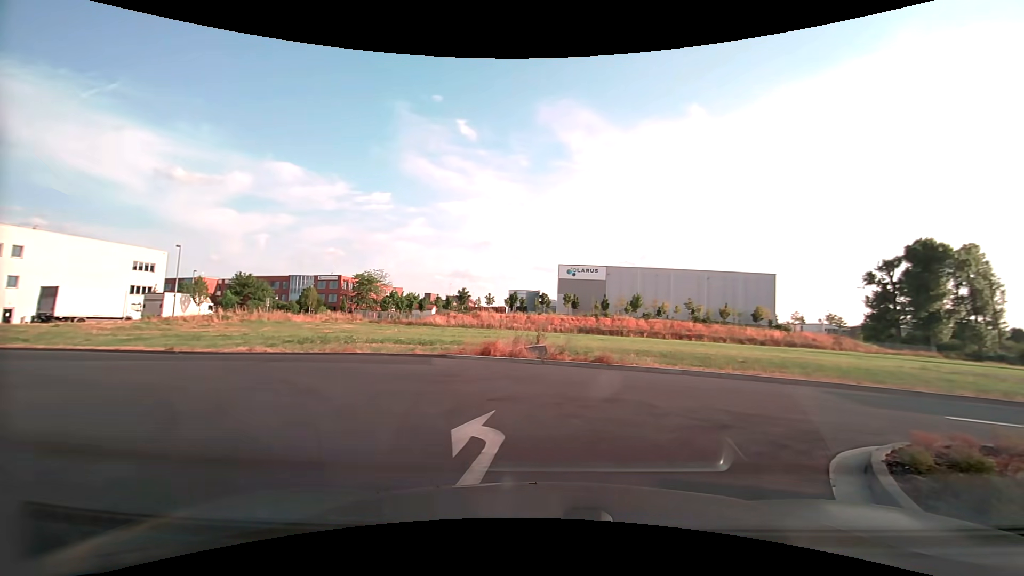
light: Day
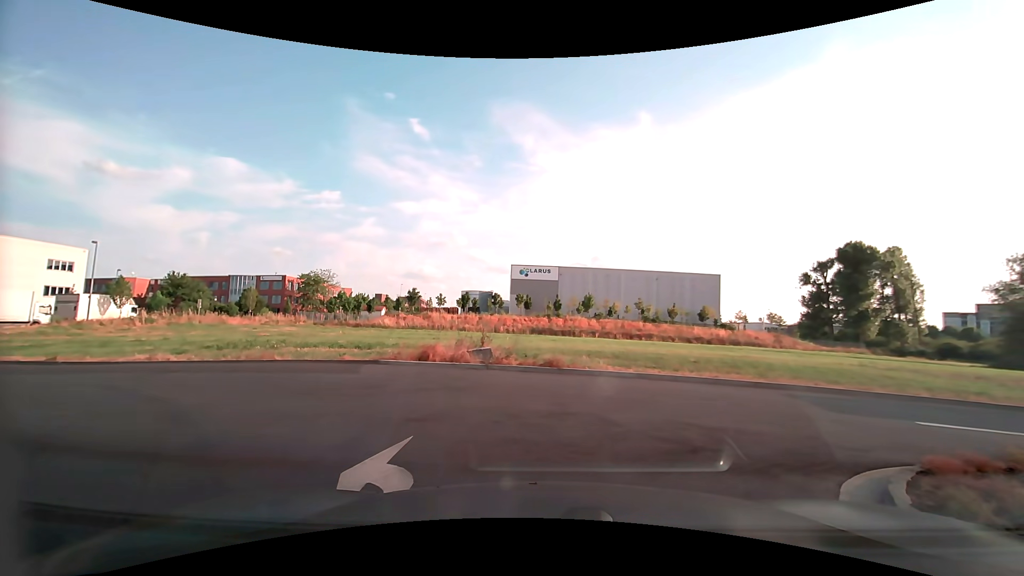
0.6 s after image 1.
(+0.1, +1.6) m; +5°
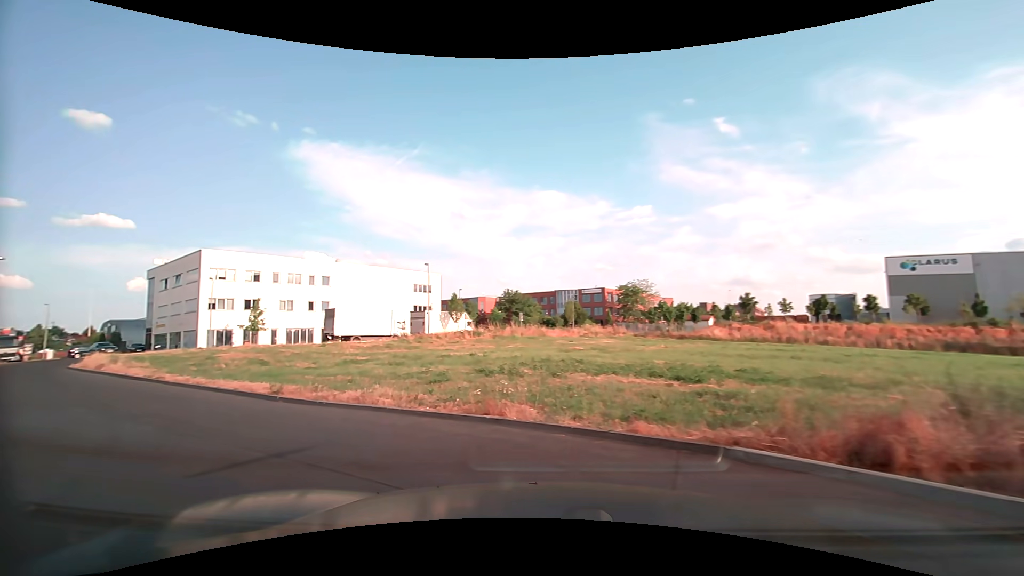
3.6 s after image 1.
(-1.7, +8.7) m; -36°
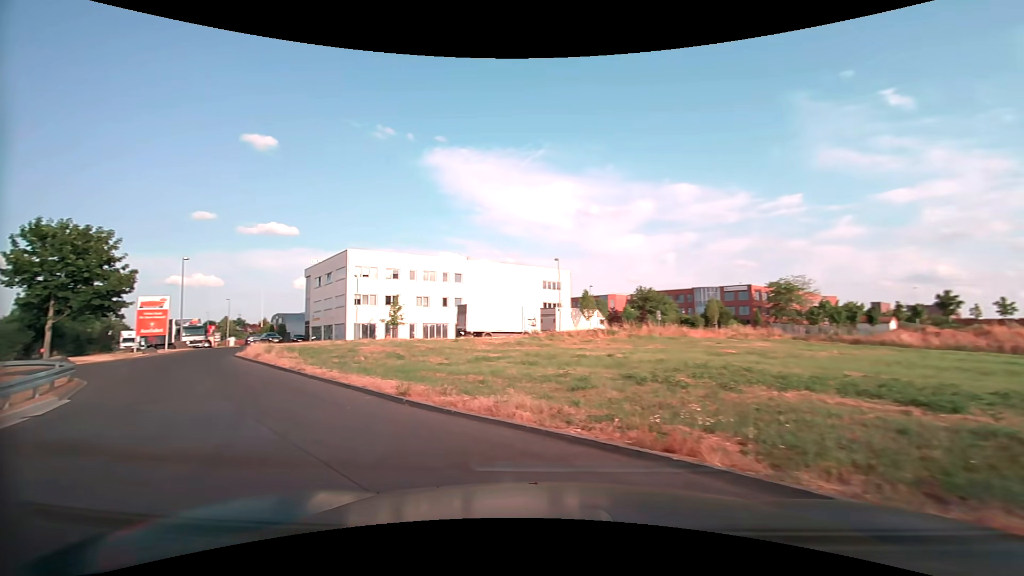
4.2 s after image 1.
(-0.3, +2.1) m; -15°
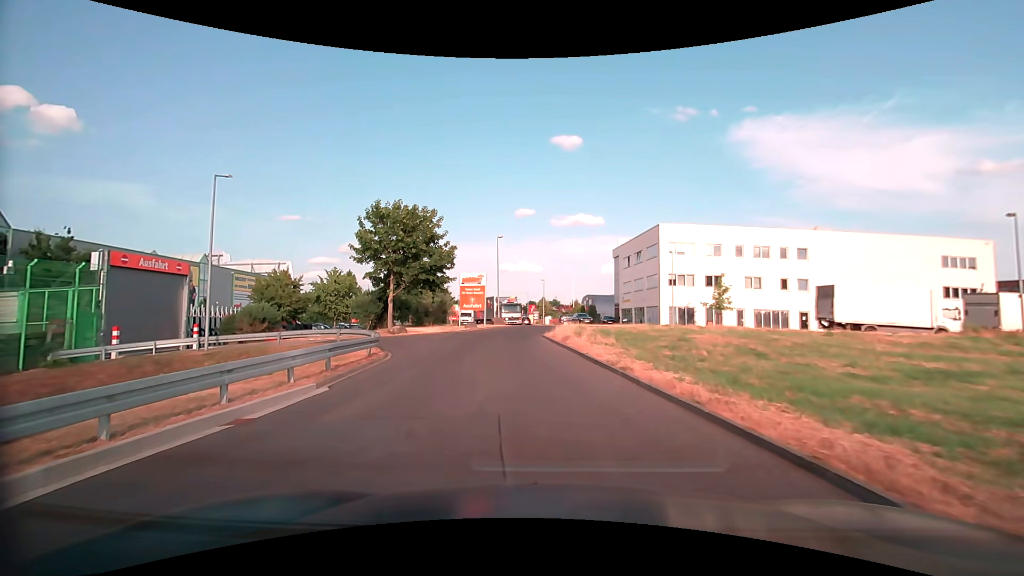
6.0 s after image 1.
(-2.7, +7.3) m; -34°
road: service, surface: paved
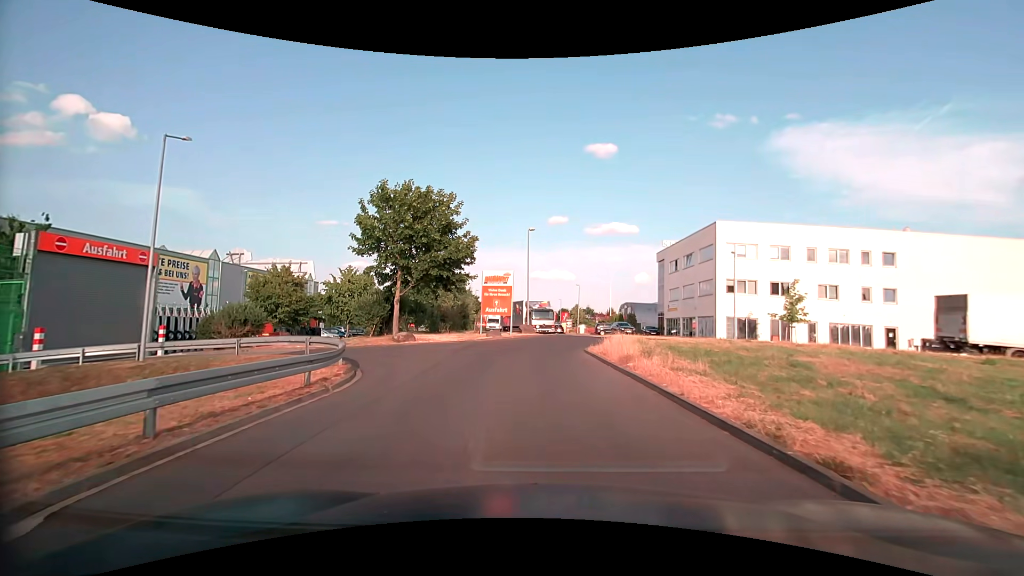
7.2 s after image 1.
(-0.3, +6.5) m; -4°
